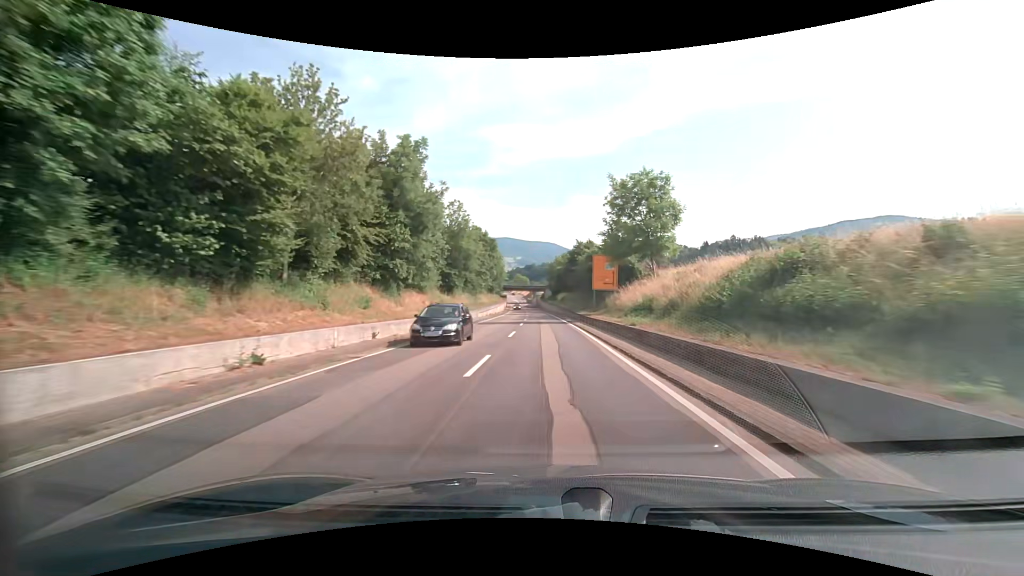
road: secondary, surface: asphalt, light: Day
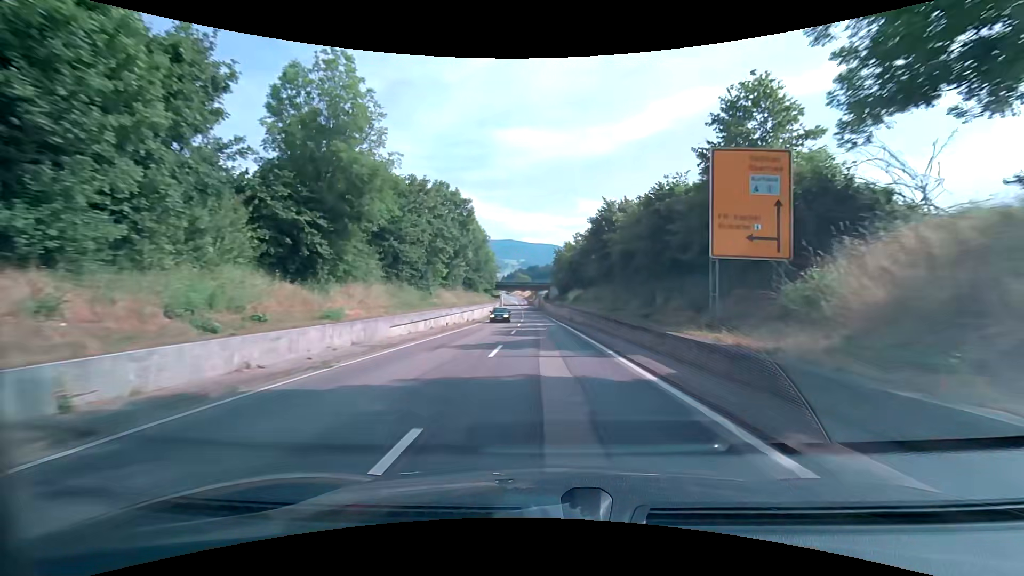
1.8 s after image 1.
(-0.3, +31.9) m; -1°
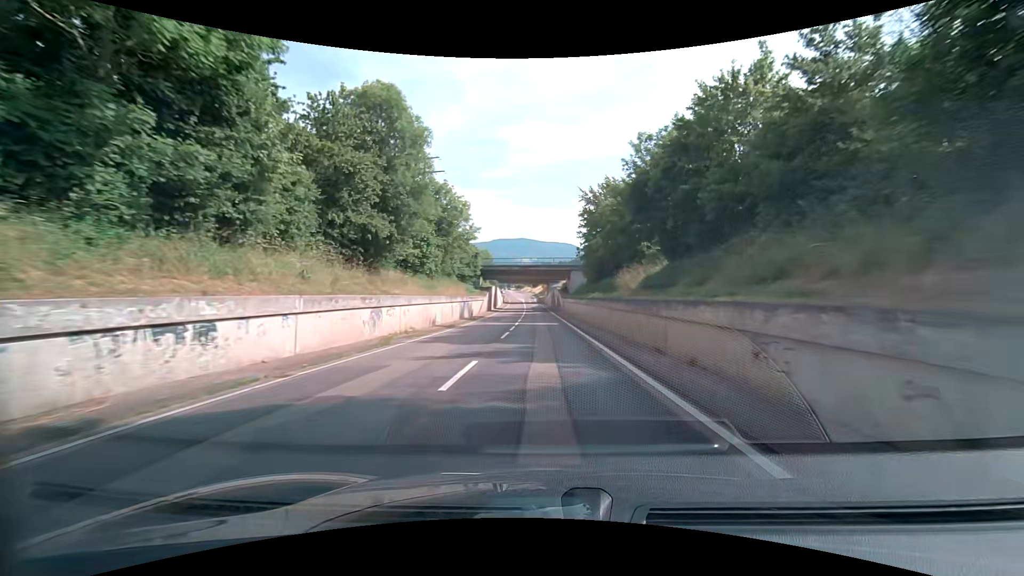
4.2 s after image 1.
(-0.2, +42.0) m; -1°
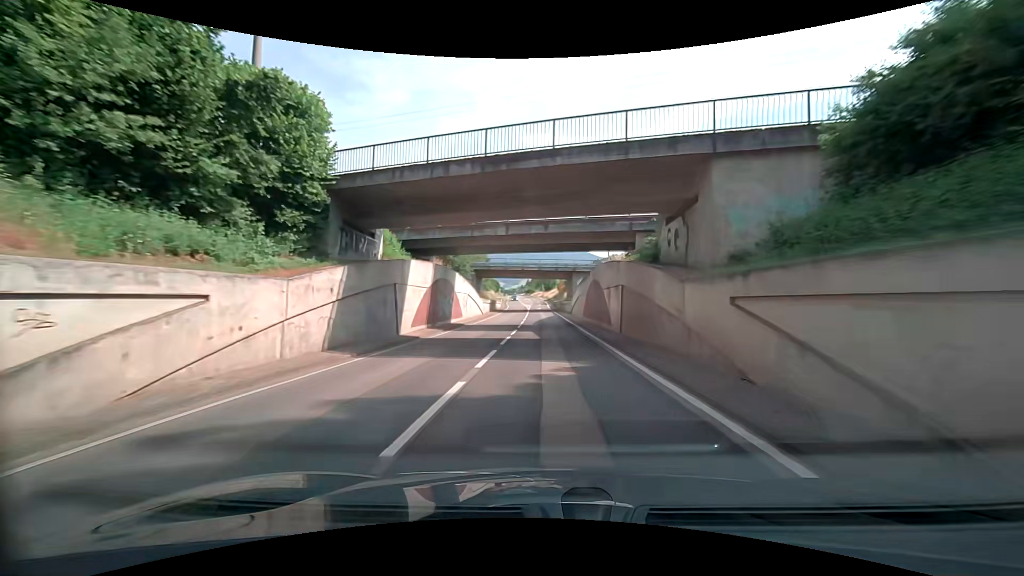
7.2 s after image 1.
(-0.7, +51.3) m; -2°
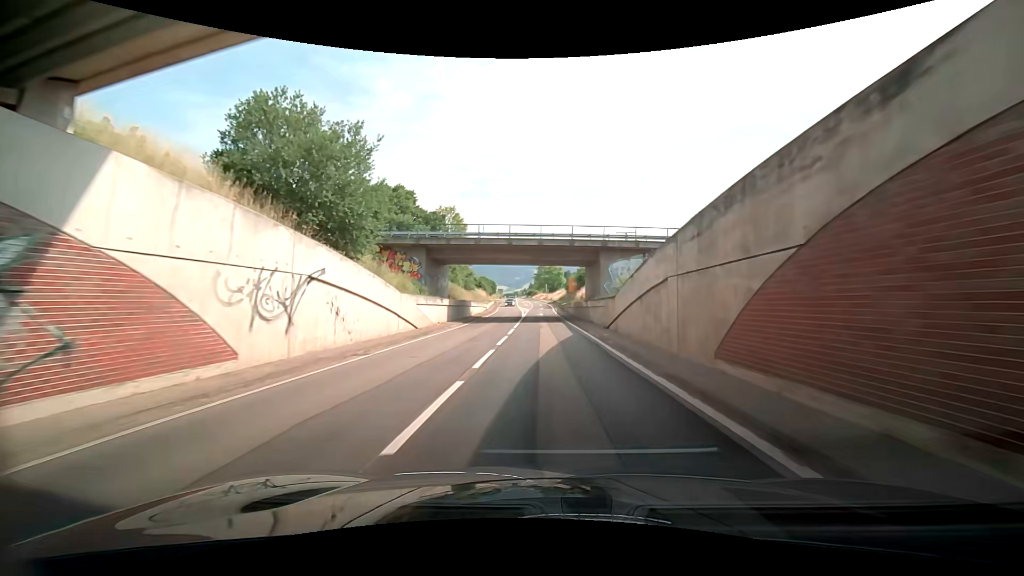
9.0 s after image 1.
(-0.4, +29.7) m; -3°
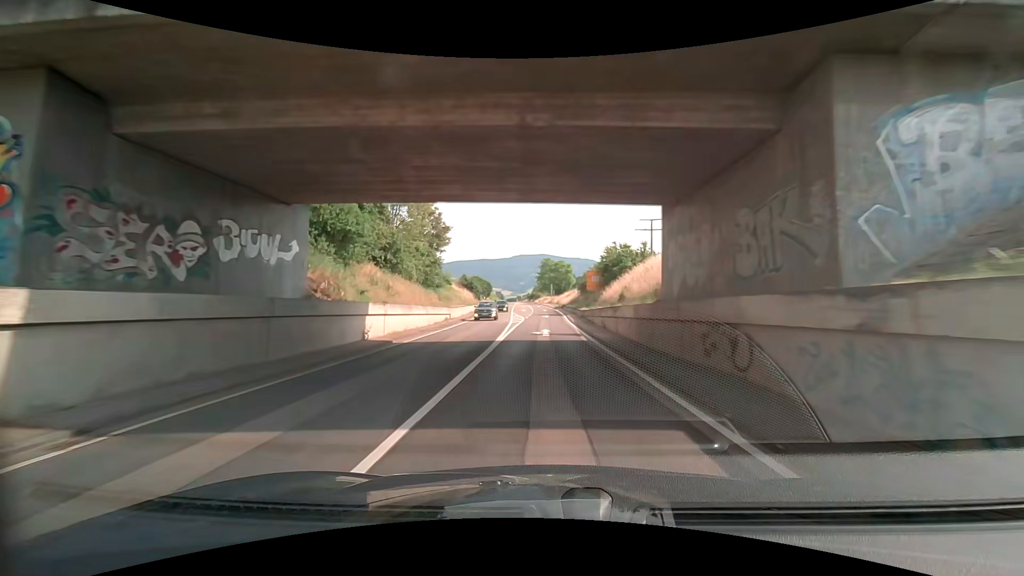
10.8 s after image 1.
(+1.1, +29.0) m; +3°
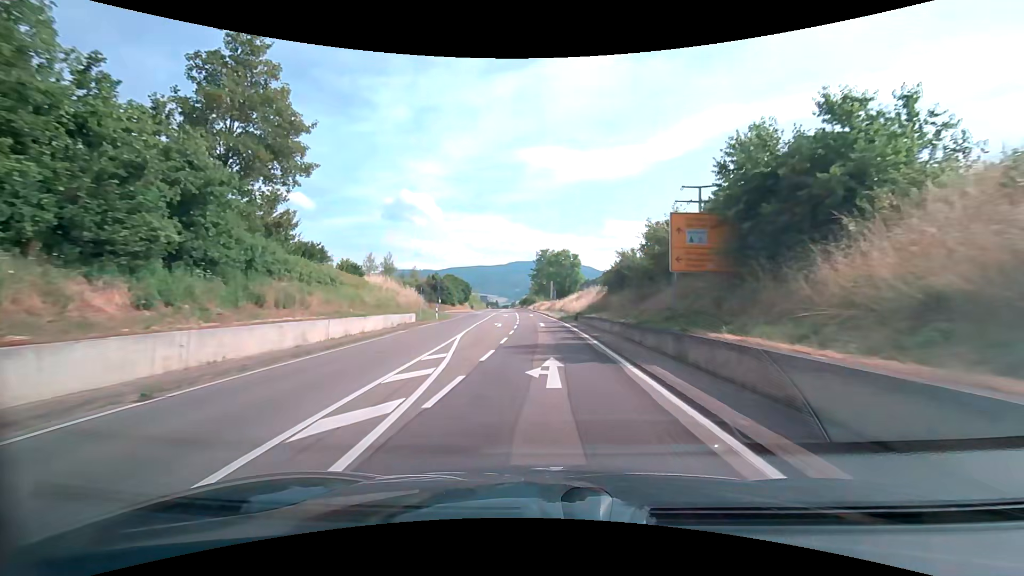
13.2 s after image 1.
(-0.3, +37.7) m; 0°
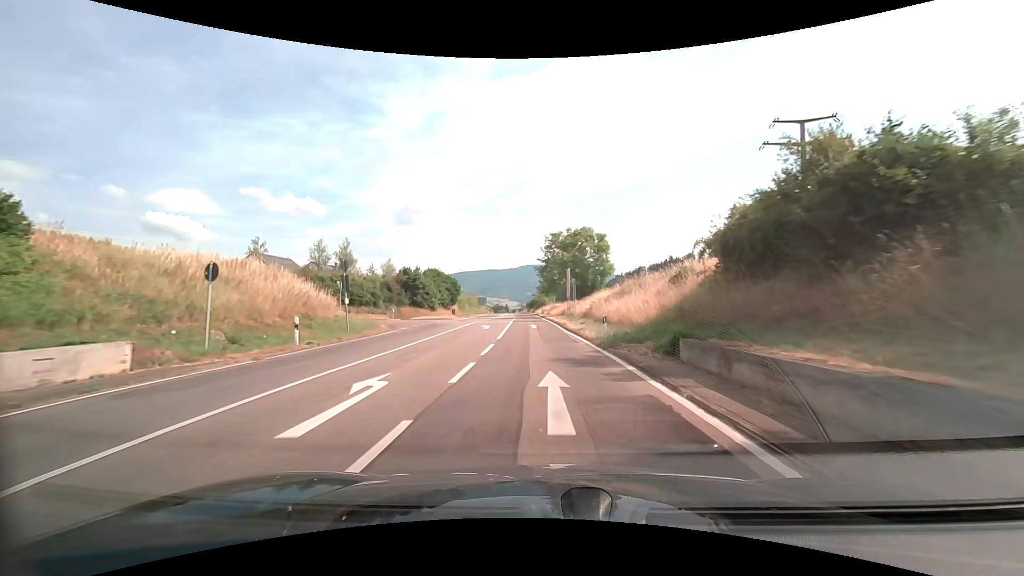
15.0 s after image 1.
(+0.1, +28.0) m; -1°
(0, +10) (0, +20) (-1, +30) (-1, +40) (-2, +50) (-2, +60) (-3, +70) (-4, +80) (-5, +90) (-6, +100) m
